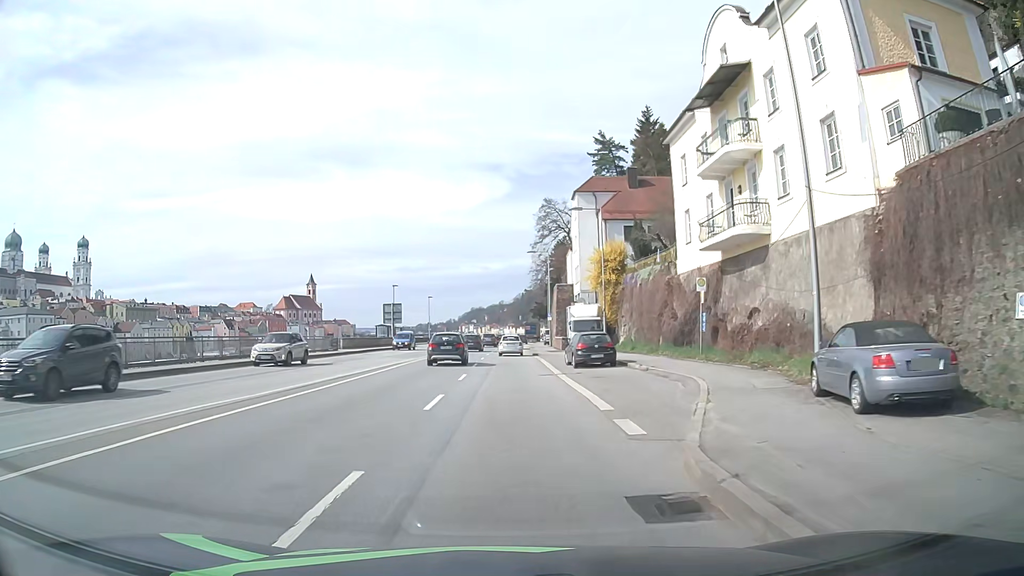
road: primary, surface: asphalt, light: Day
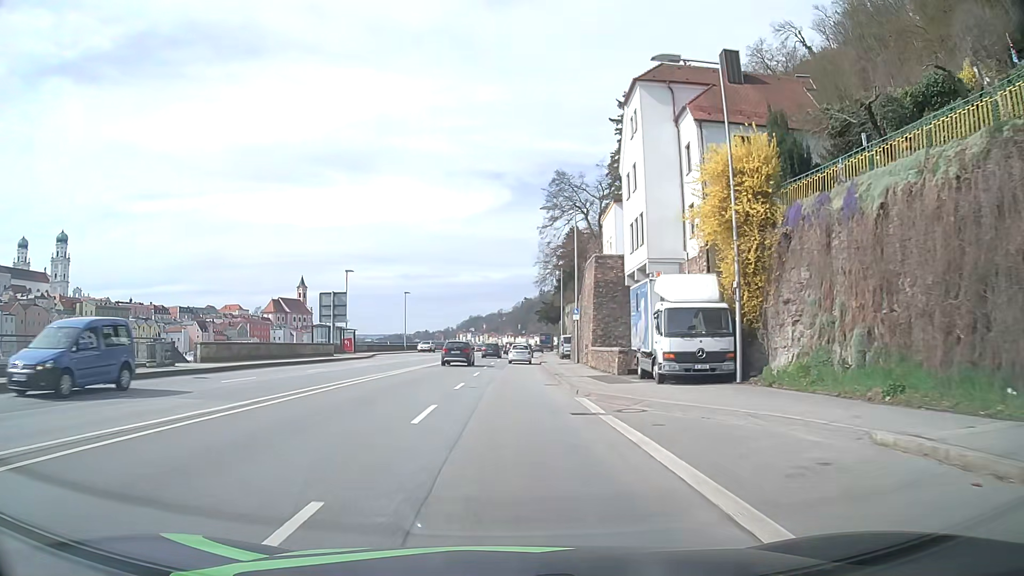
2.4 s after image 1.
(-0.1, +28.2) m; -1°
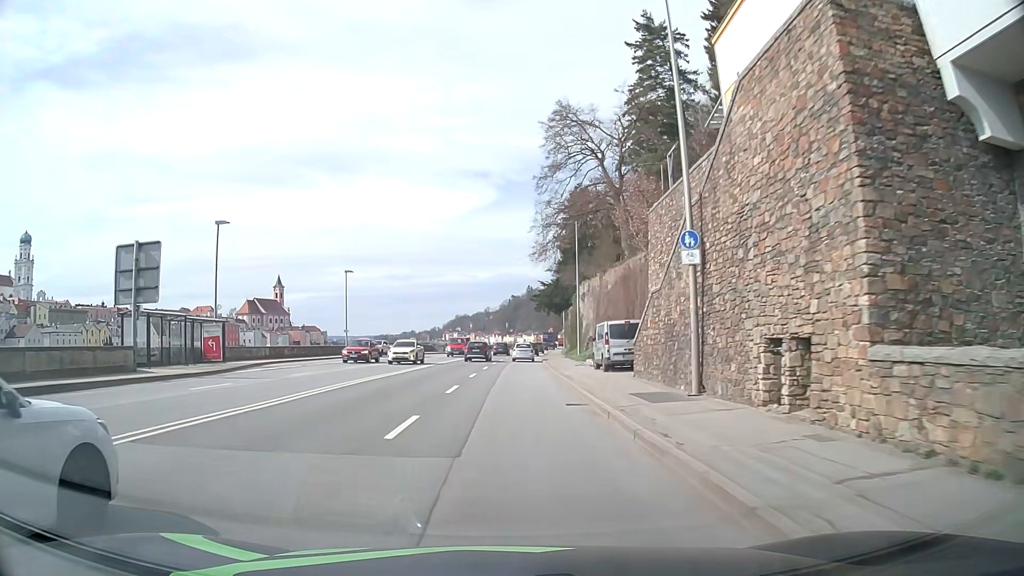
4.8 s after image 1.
(+0.5, +29.3) m; +1°
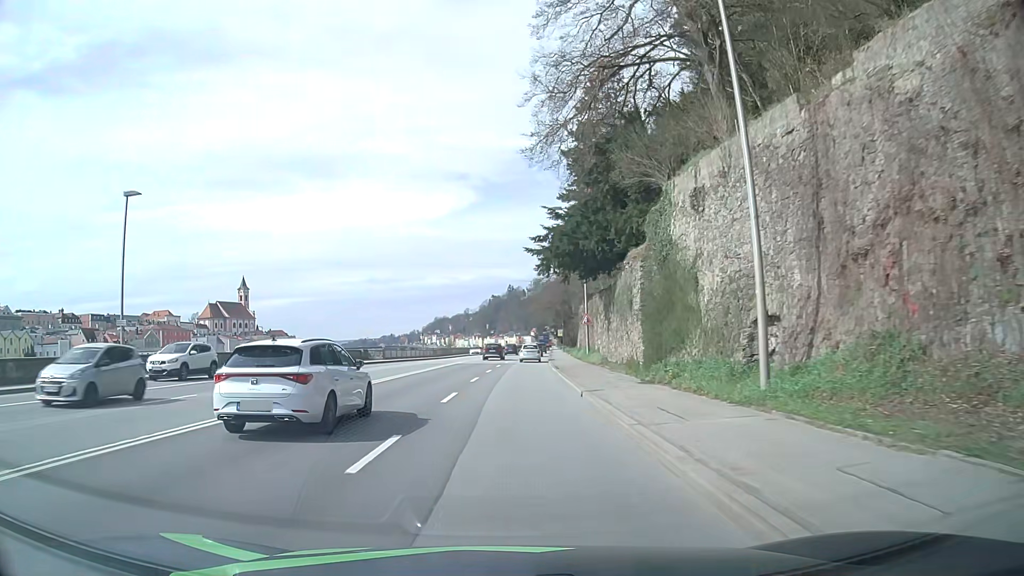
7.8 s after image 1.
(+0.6, +38.6) m; +2°
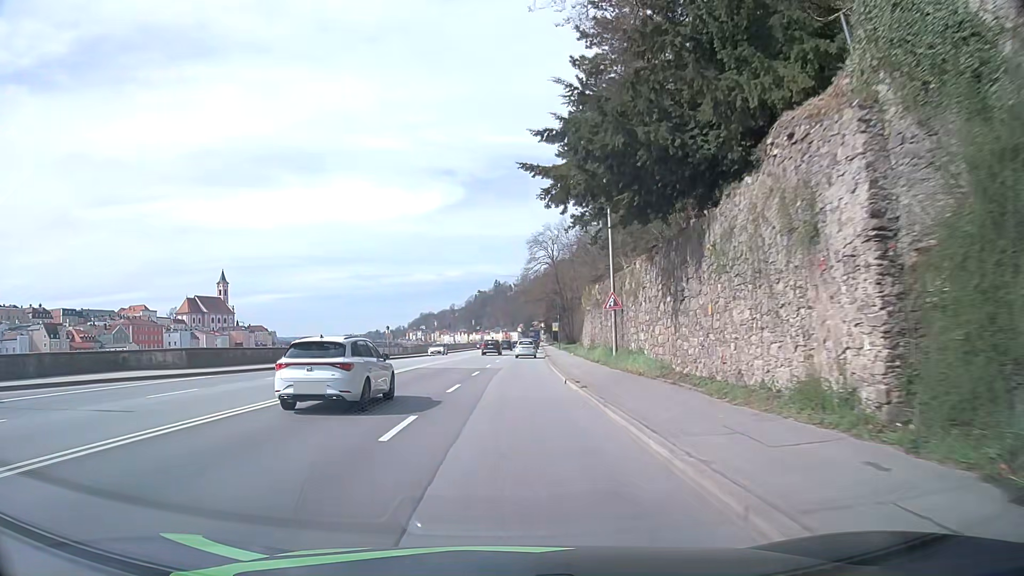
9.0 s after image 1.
(0.0, +15.9) m; +1°
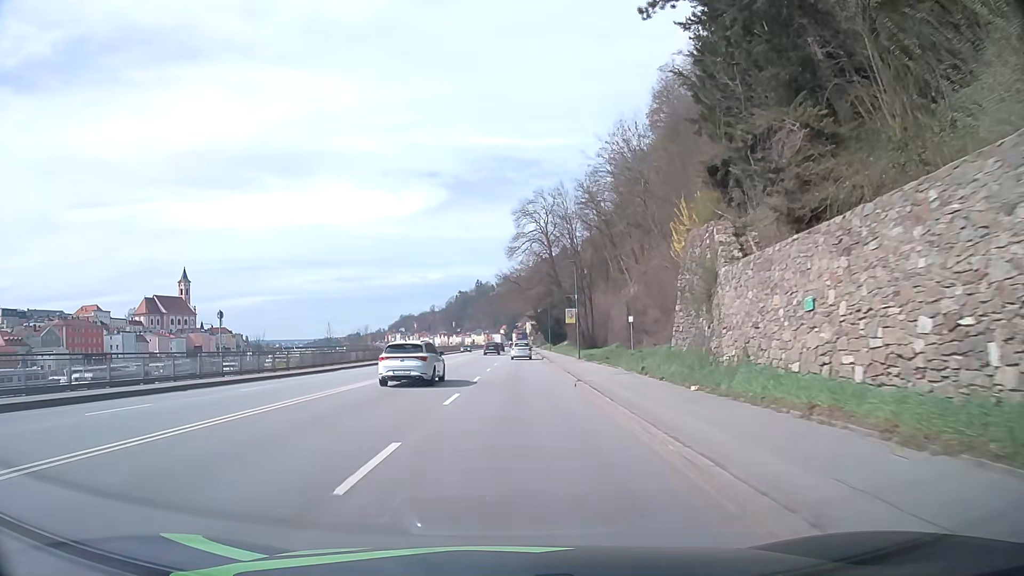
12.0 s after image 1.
(+0.6, +38.9) m; +1°
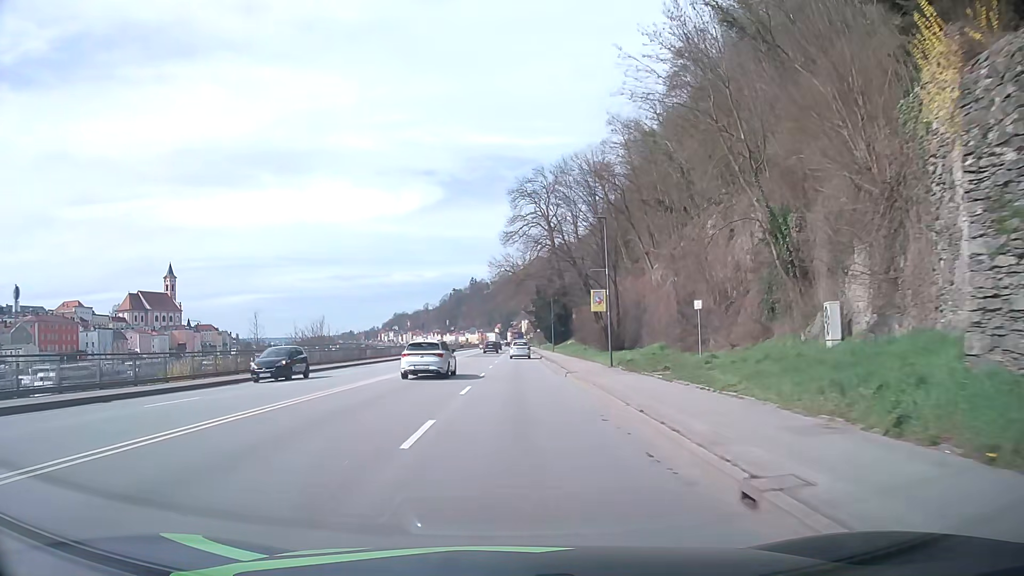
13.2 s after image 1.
(+0.1, +15.5) m; +1°
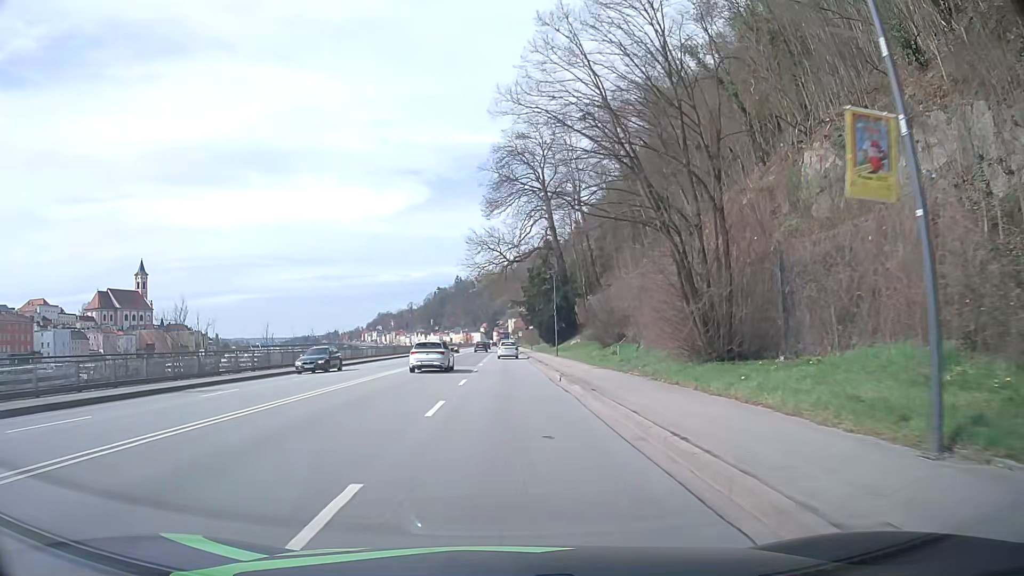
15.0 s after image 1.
(+0.1, +23.2) m; +1°
(0, +10) (0, +20) (0, +30) (0, +40) (0, +50) (0, +60) (0, +70) (0, +80) (0, +90) (0, +100) m
